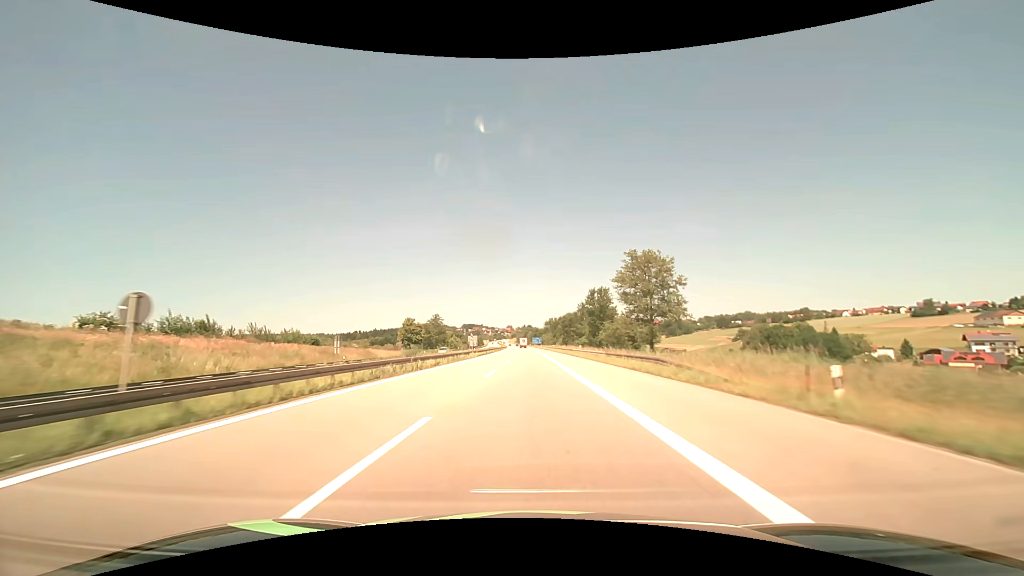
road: motorway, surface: asphalt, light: Day
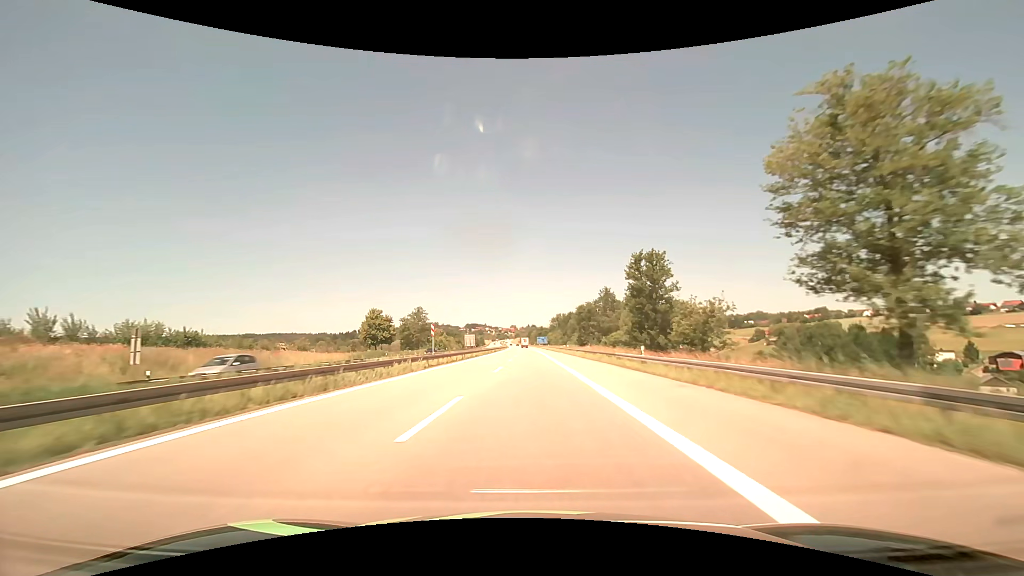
(-0.1, +32.0) m; 0°
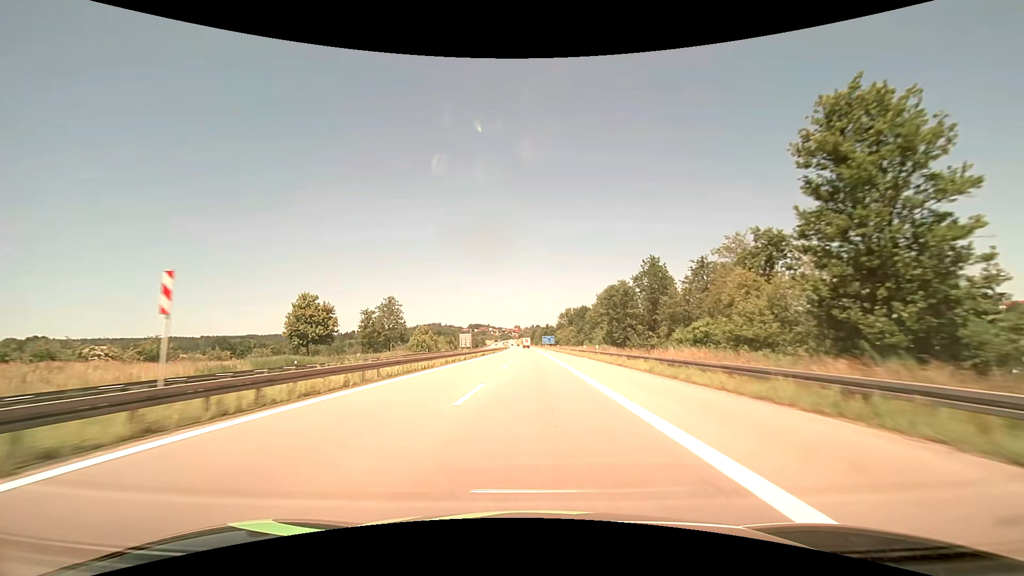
(-0.1, +31.7) m; 0°
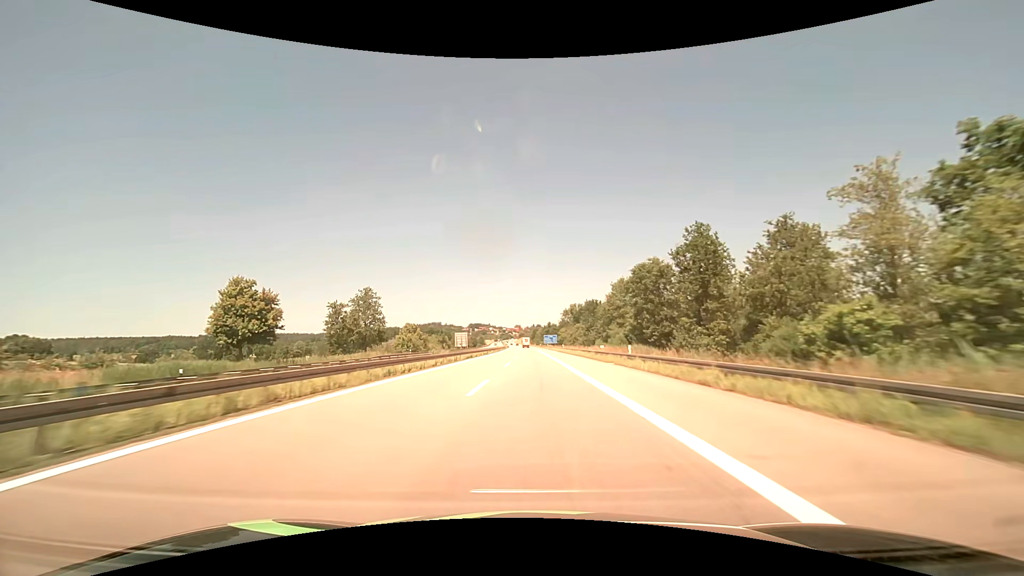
(0.0, +15.8) m; 0°
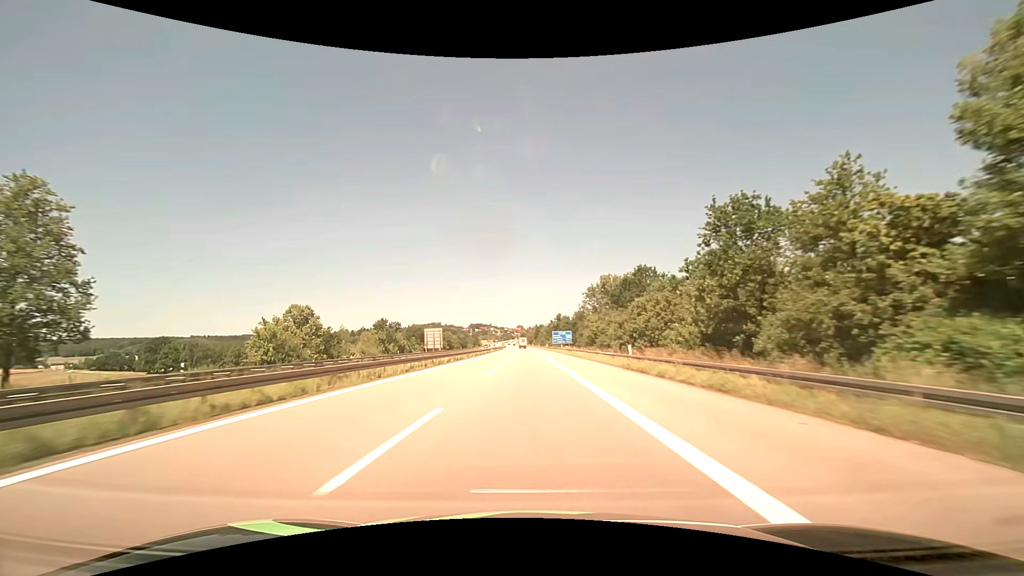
(+0.1, +62.4) m; 0°
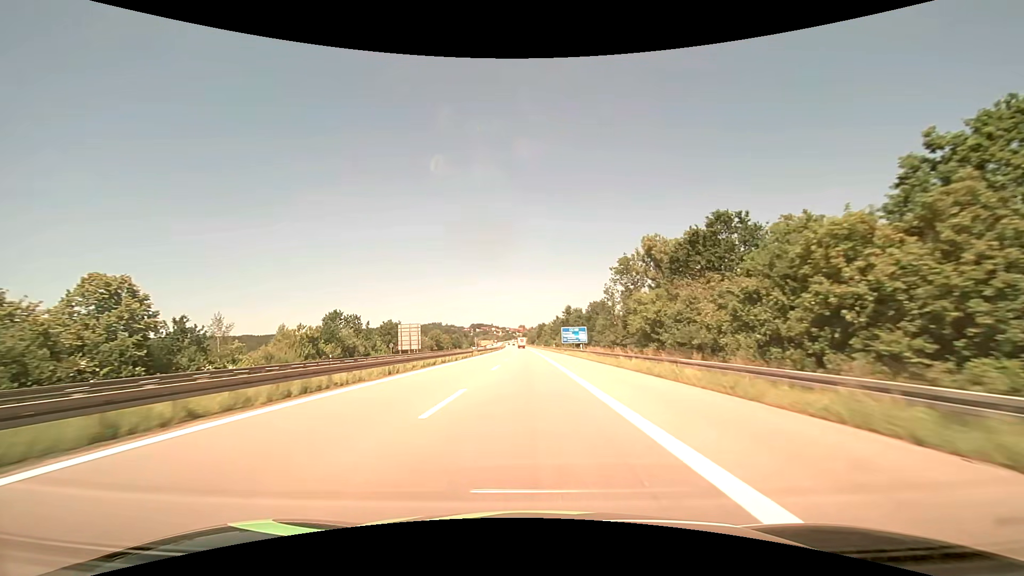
(-0.1, +30.9) m; 0°
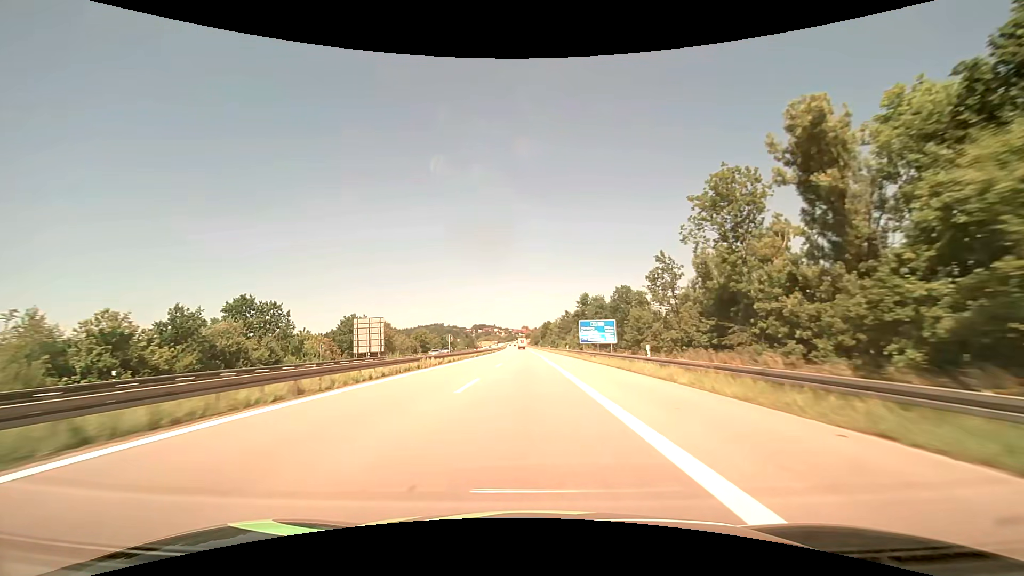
(-0.1, +30.7) m; 0°
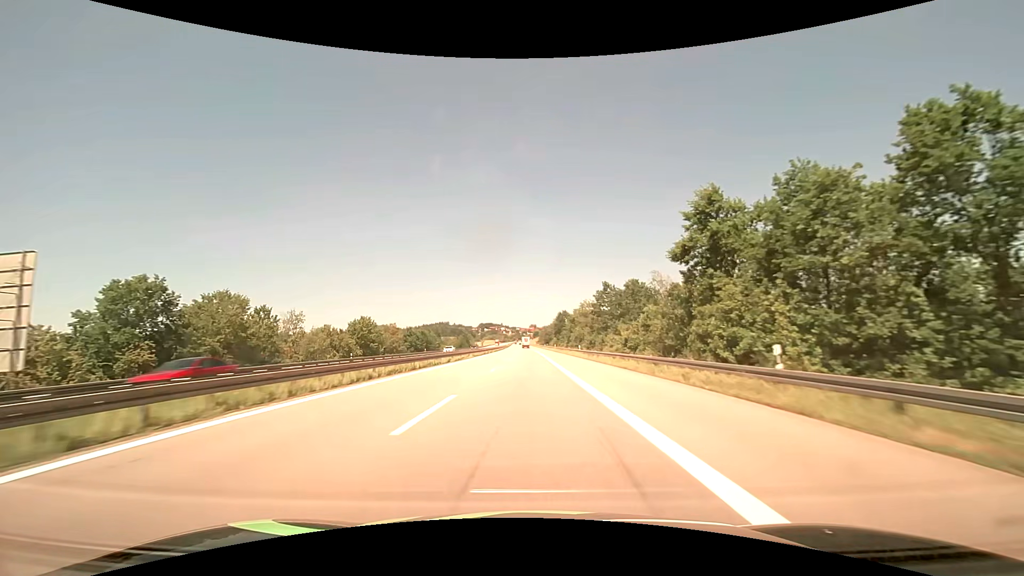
(-0.7, +60.8) m; -1°
(0, +10) (0, +20) (0, +30) (0, +40) (0, +50) (0, +60) (0, +70) (-1, +80) (-1, +90) (-1, +100) m
